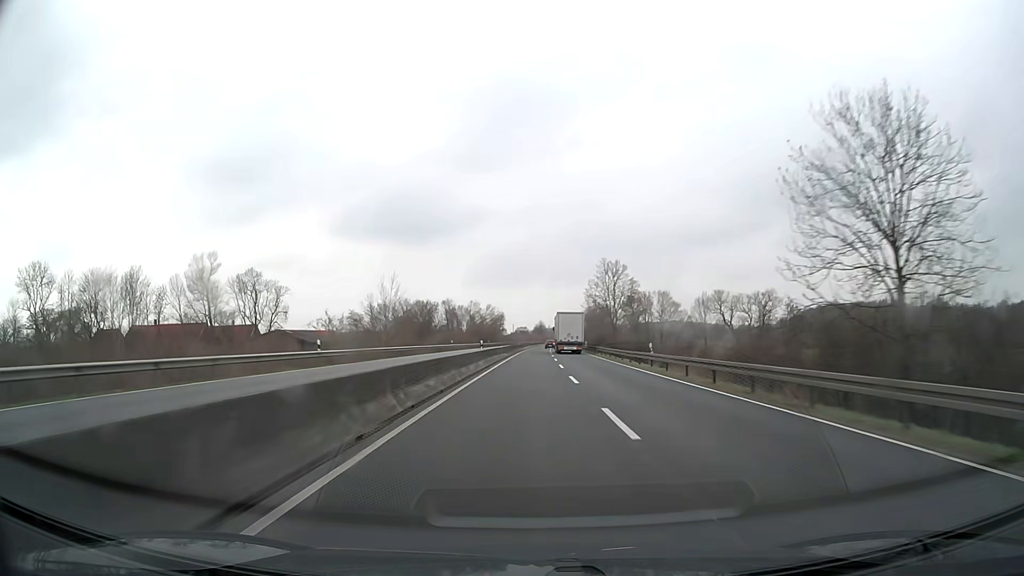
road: trunk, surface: asphalt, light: Day
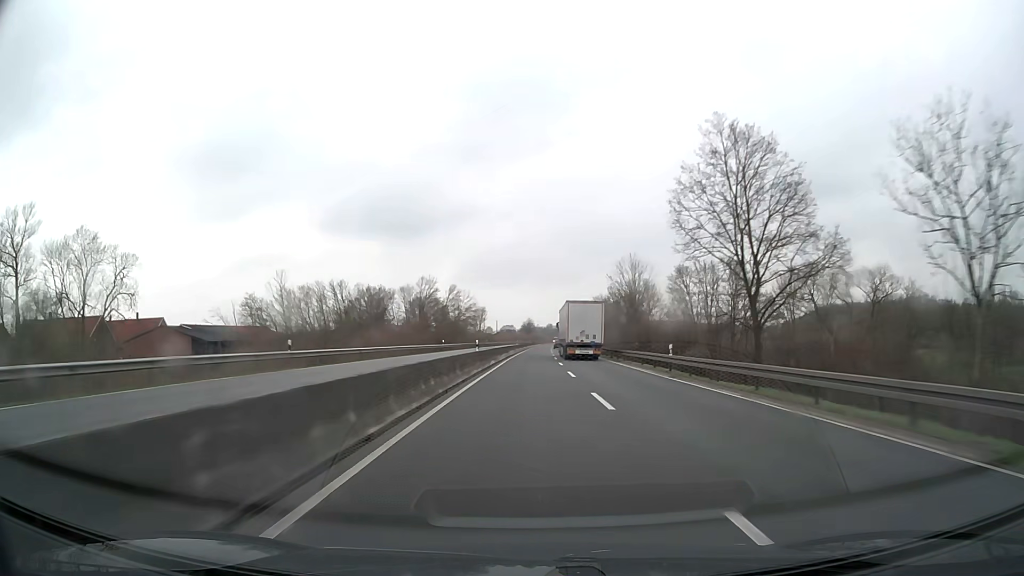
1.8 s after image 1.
(+0.5, +56.4) m; +1°
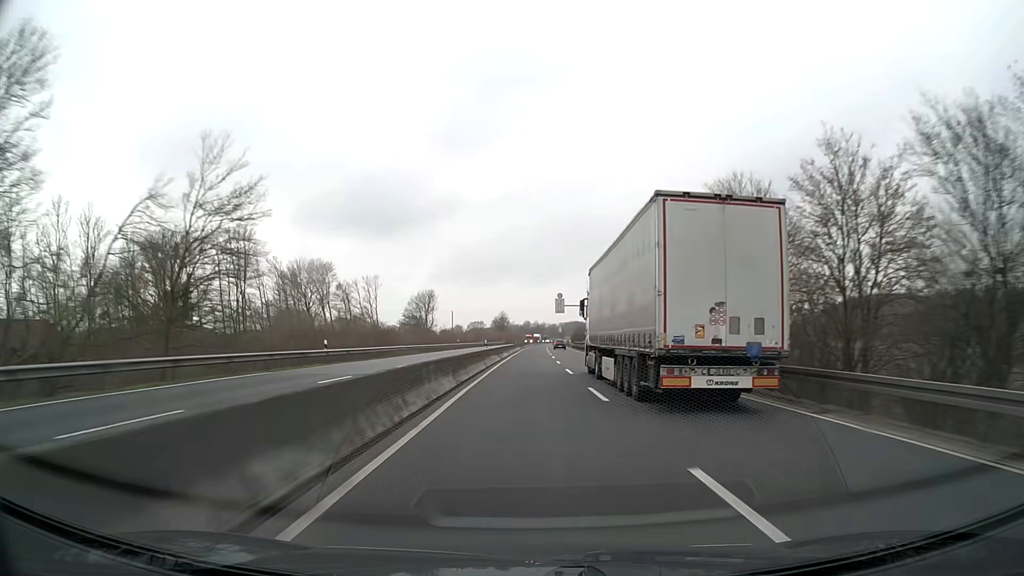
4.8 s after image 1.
(+1.6, +94.7) m; +2°
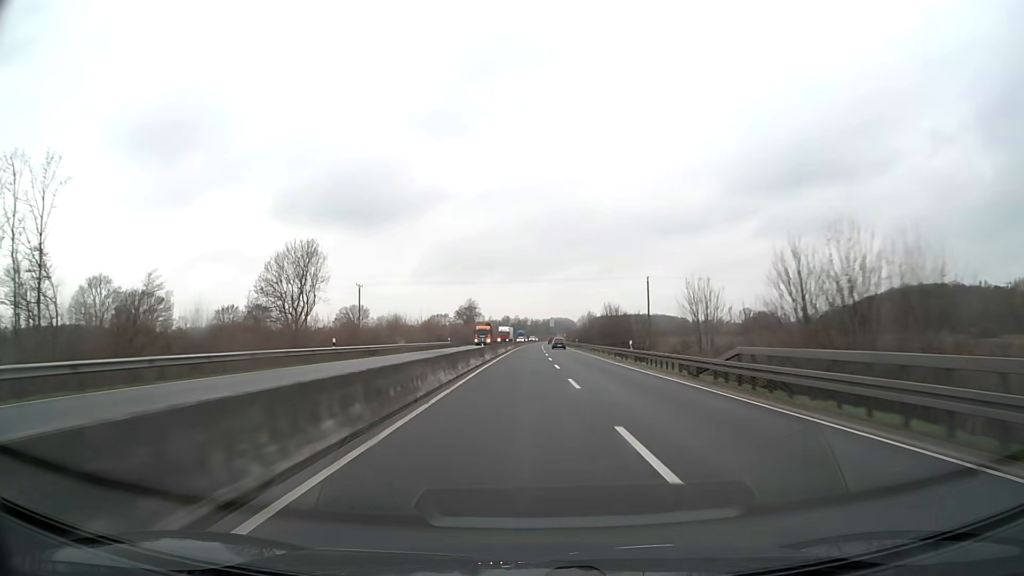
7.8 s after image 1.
(+1.4, +92.7) m; +2°
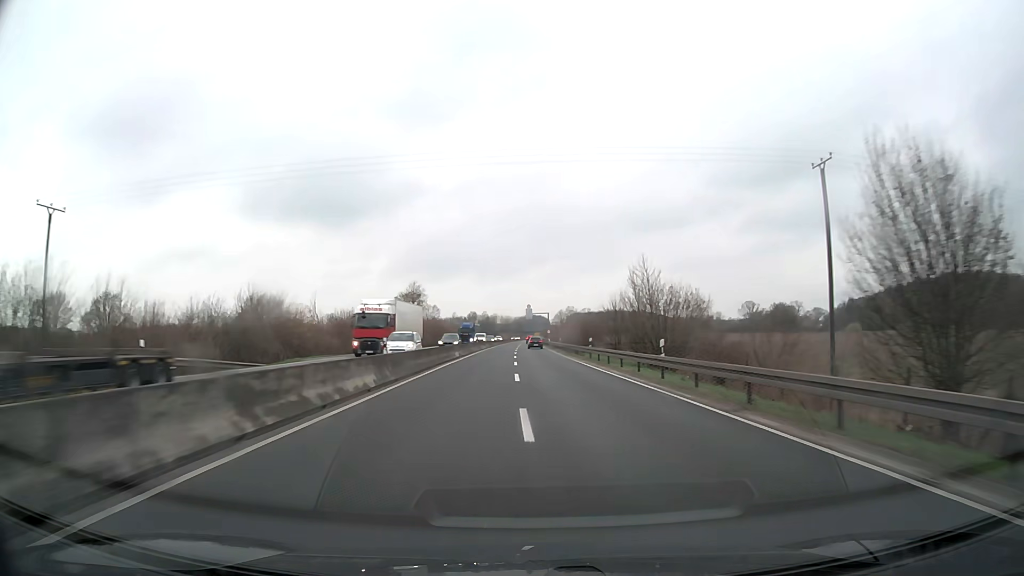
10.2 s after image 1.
(+1.3, +69.6) m; +2°
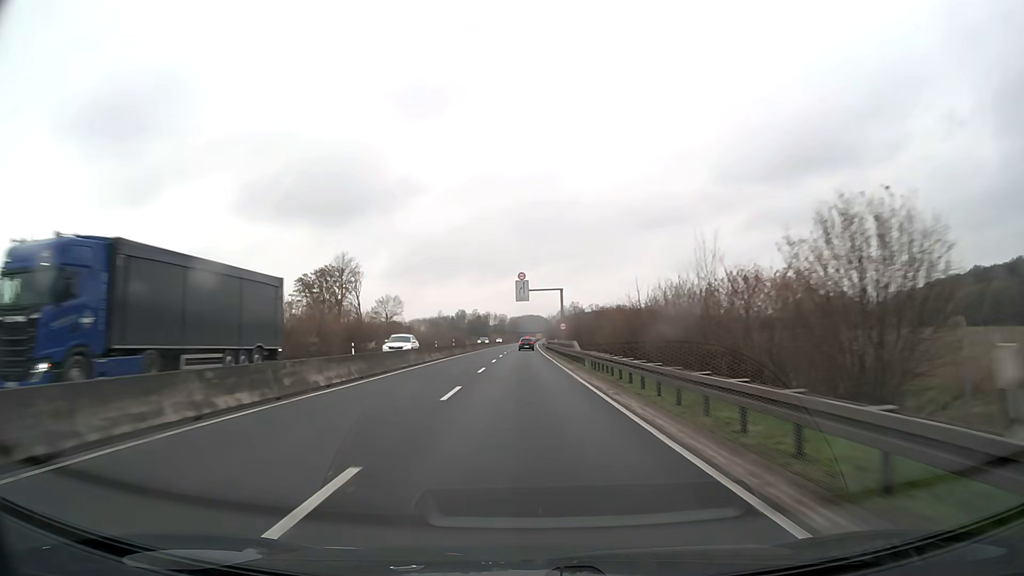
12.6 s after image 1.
(+0.5, +66.0) m; 0°
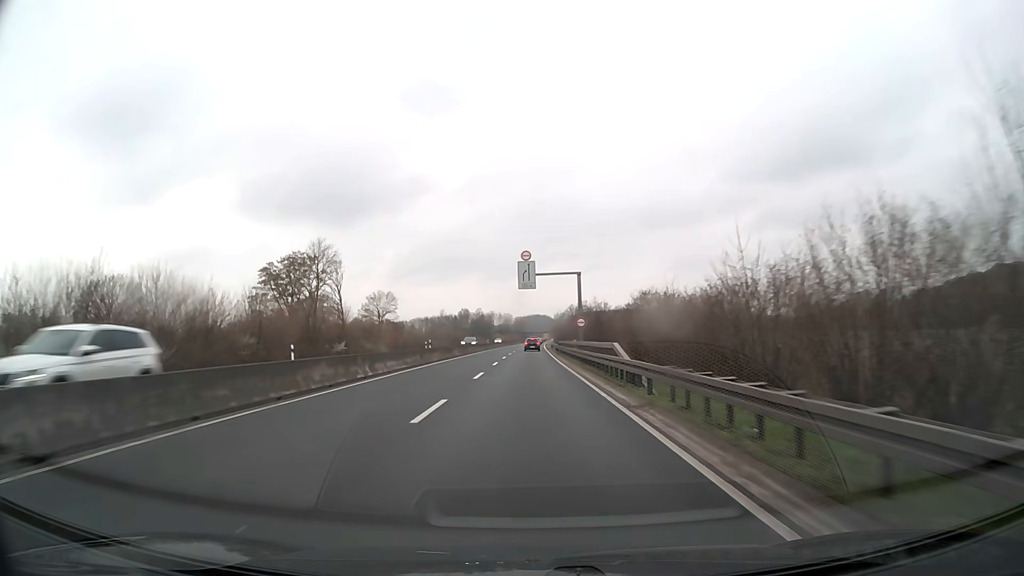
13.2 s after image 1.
(-0.1, +16.2) m; 0°
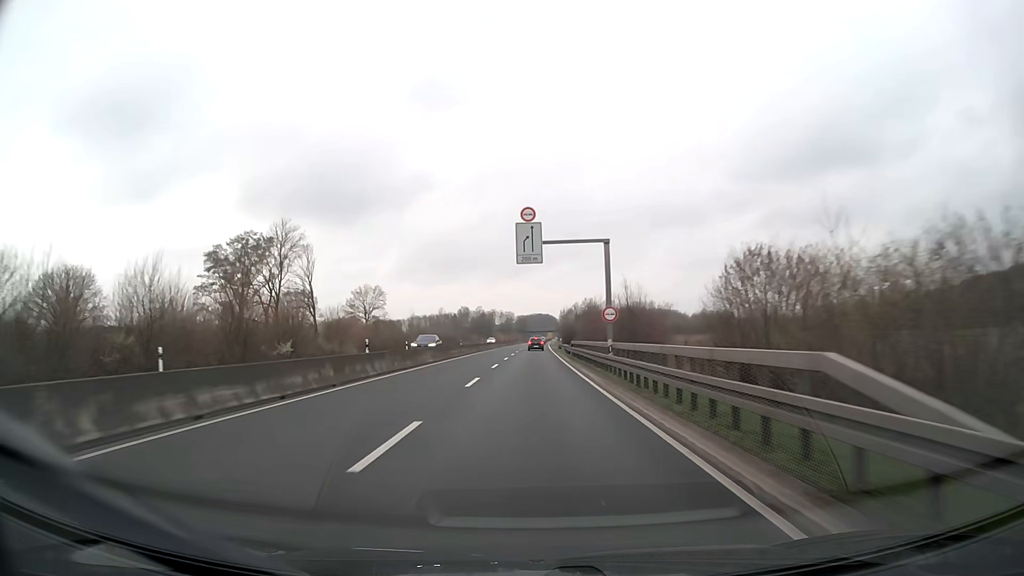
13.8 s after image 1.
(-0.1, +16.1) m; 0°
(0, +10) (0, +20) (0, +30) (0, +40) (0, +50) (0, +60) (0, +70) (+1, +80) (+1, +90) (+1, +100) m
